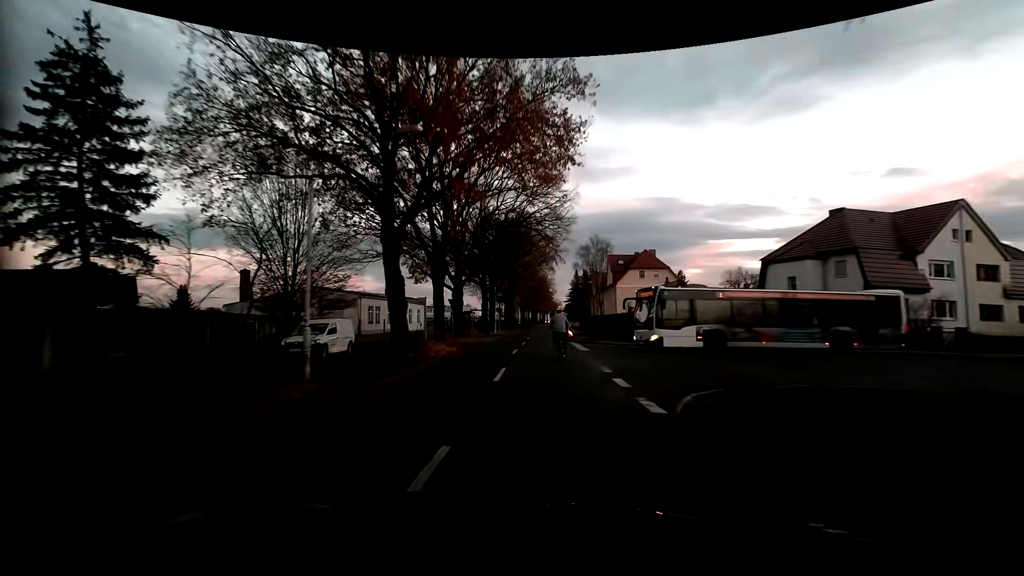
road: residential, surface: asphalt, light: Dusk
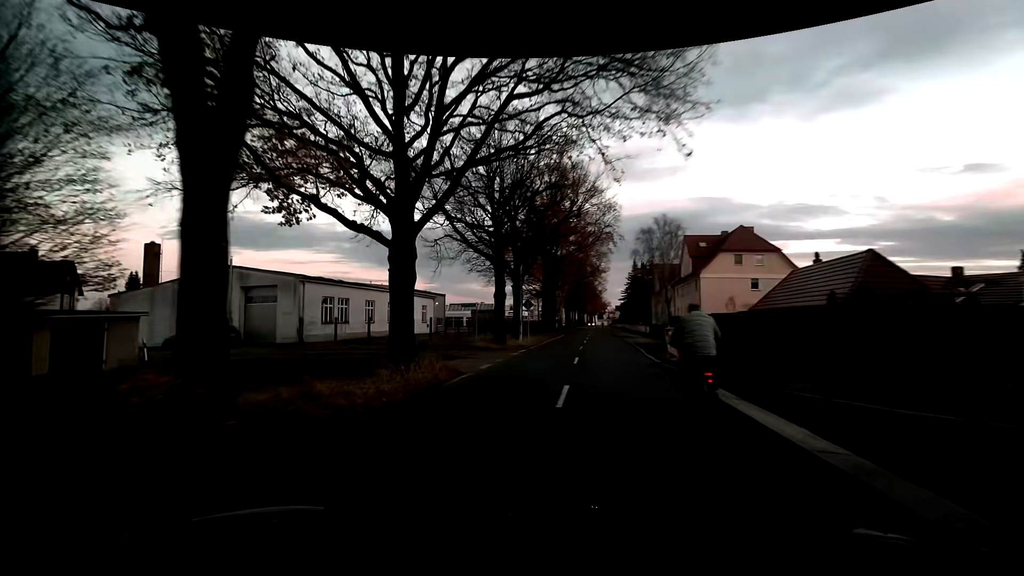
(+0.2, +21.0) m; -4°
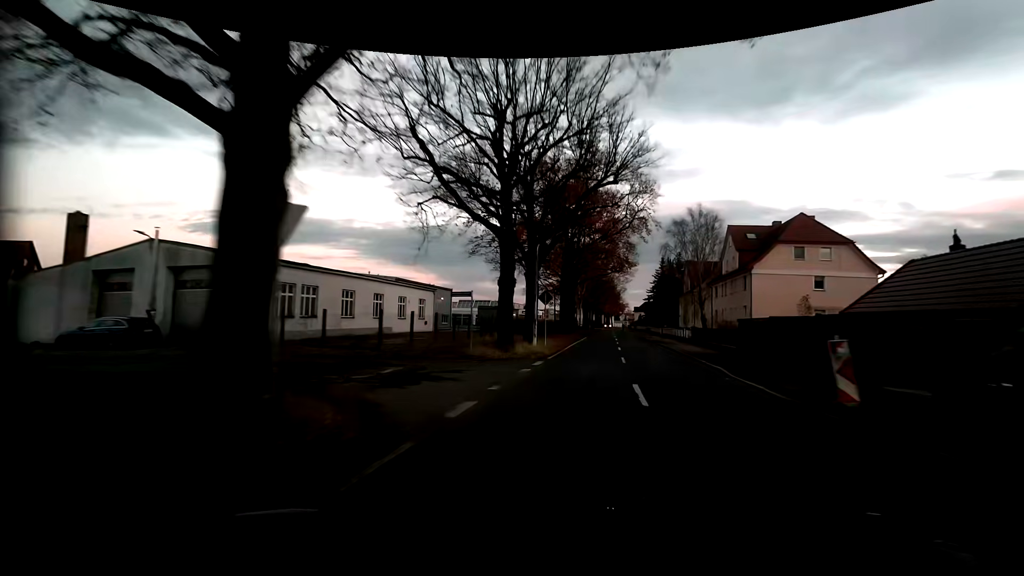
(-0.2, +8.8) m; -2°
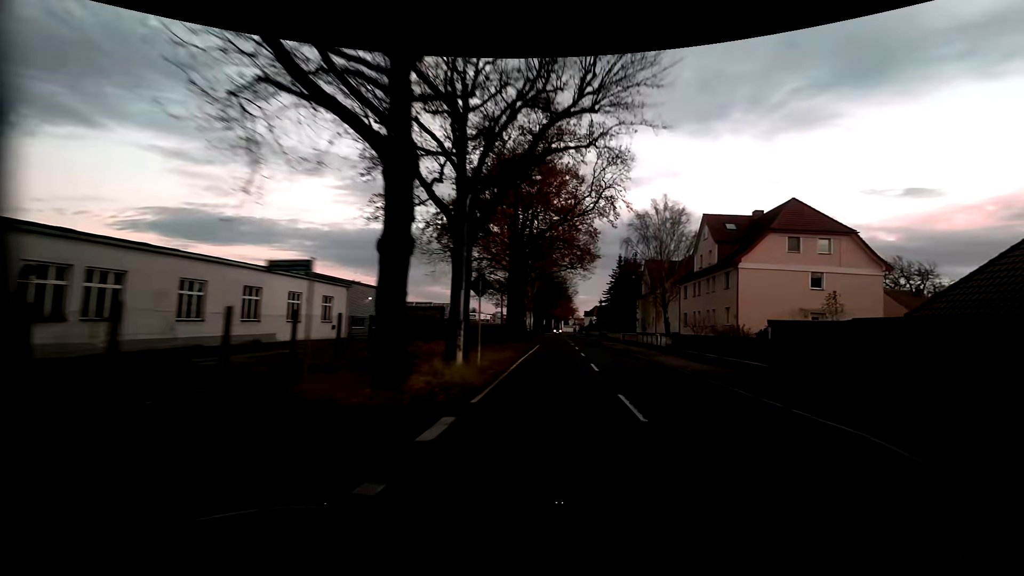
(+0.6, +10.4) m; +7°
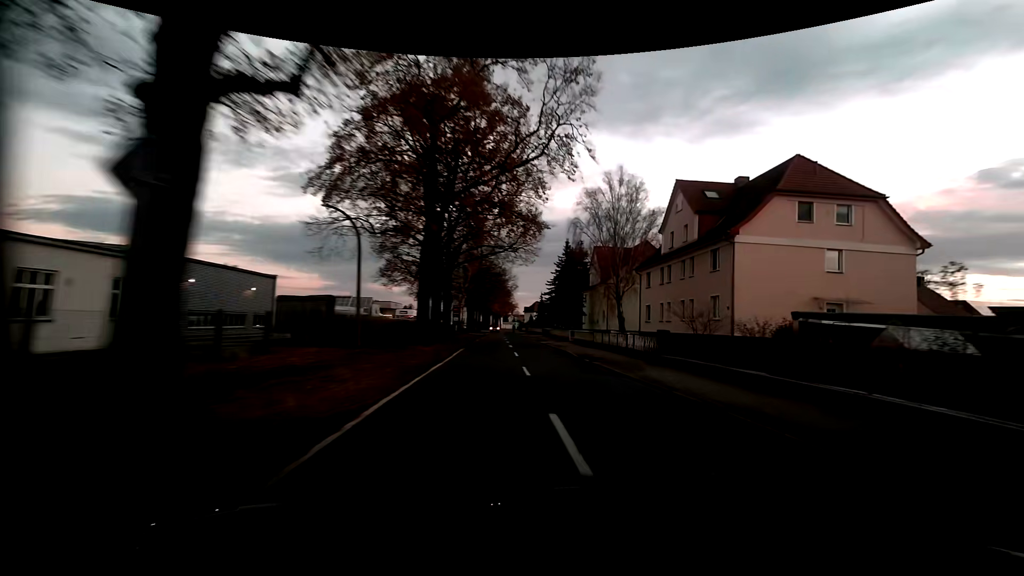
(+0.7, +12.2) m; +7°
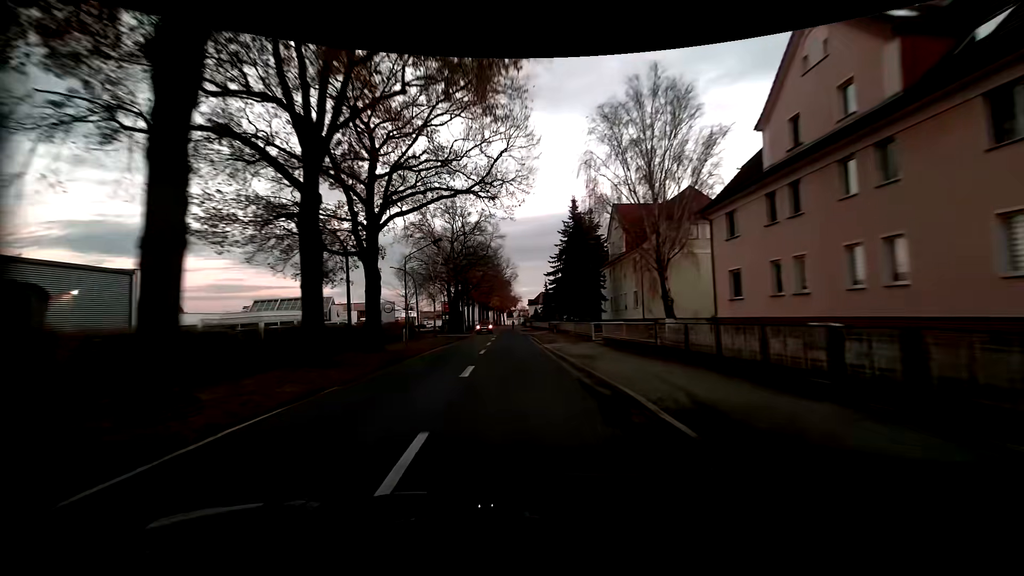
(+0.4, +19.6) m; -1°
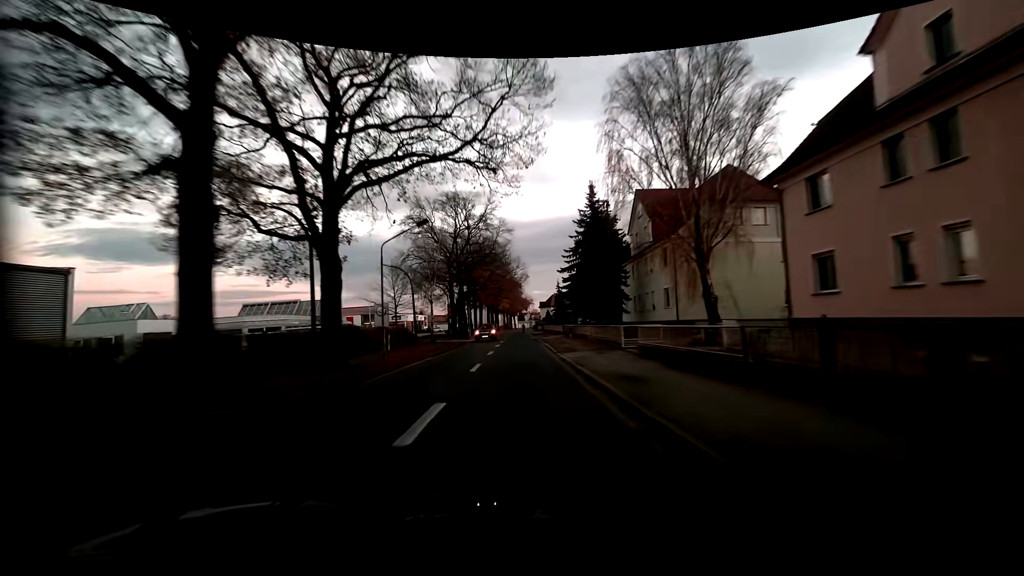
(-0.1, +6.4) m; -1°
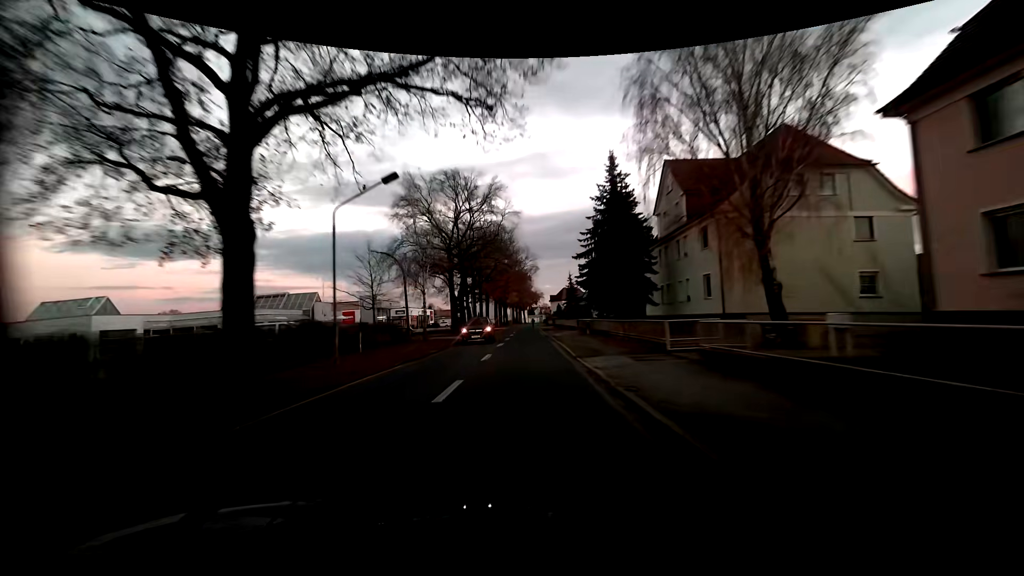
(-0.1, +6.4) m; -1°
(0, +10) (0, +20) (-1, +30) (-1, +40) (-1, +50) (-2, +60) (-2, +70) (-2, +80) (-2, +90) (-2, +100) m
